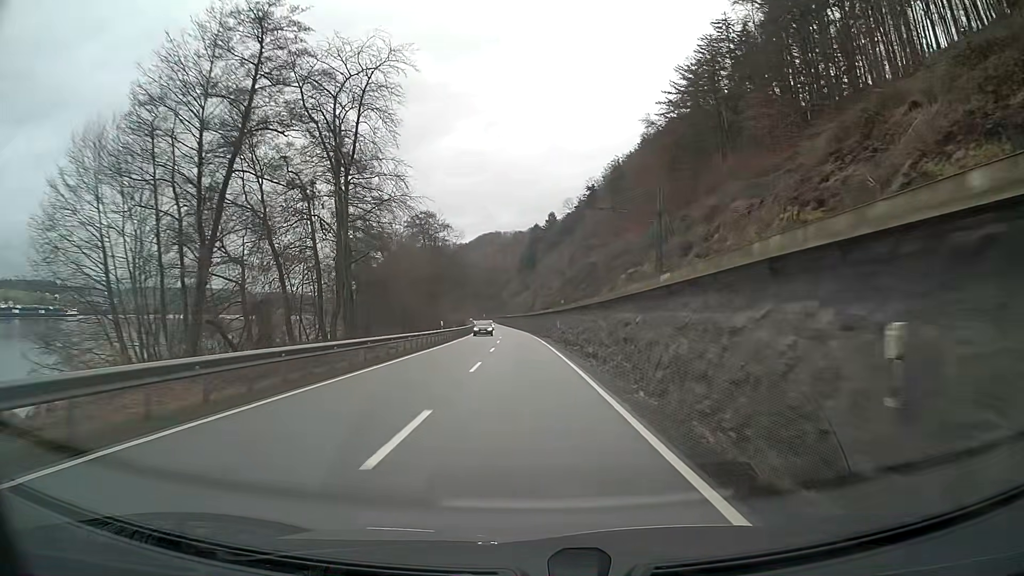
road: primary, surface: asphalt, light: Day
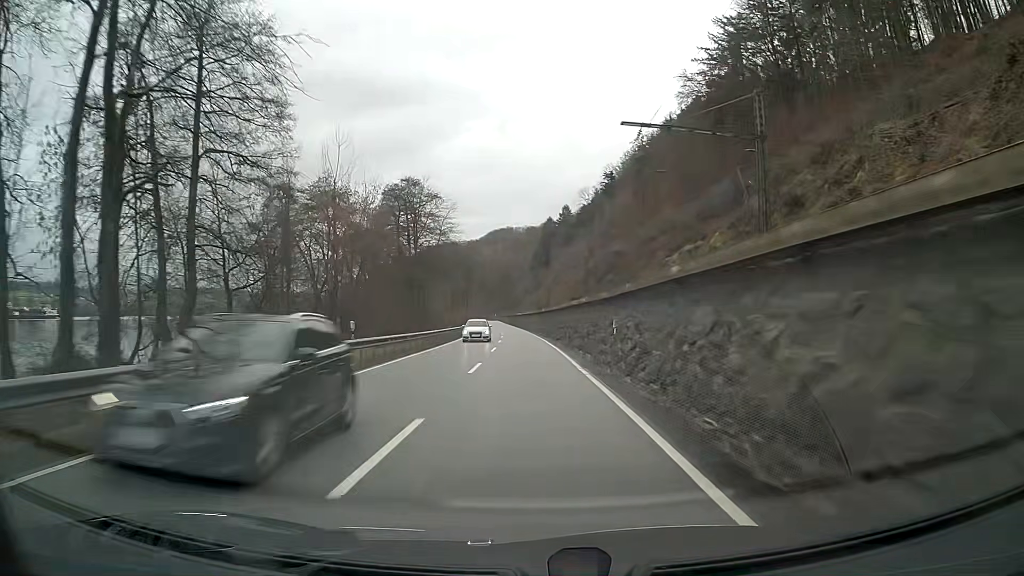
(-0.2, +25.0) m; -1°
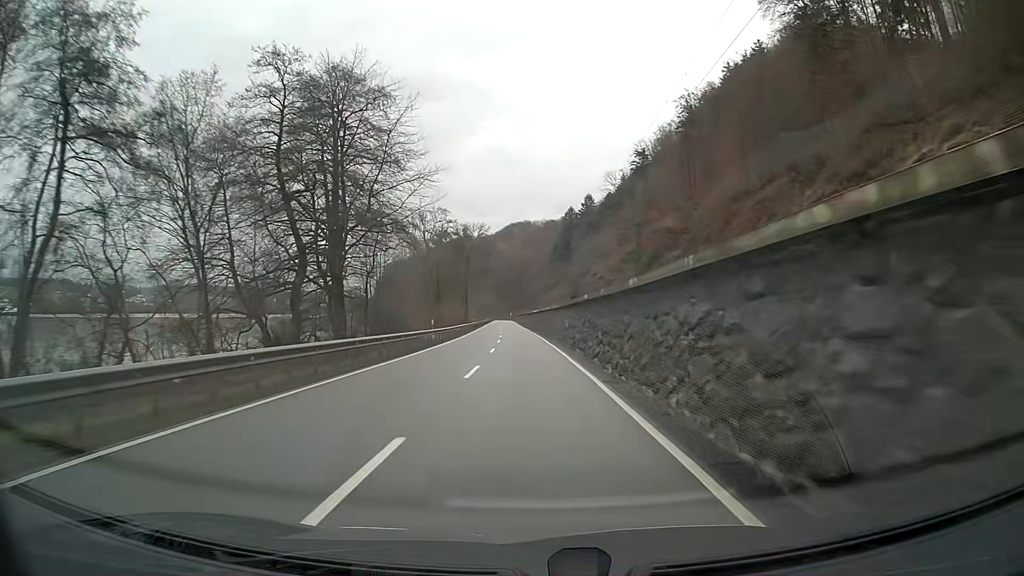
(-0.5, +37.5) m; -2°
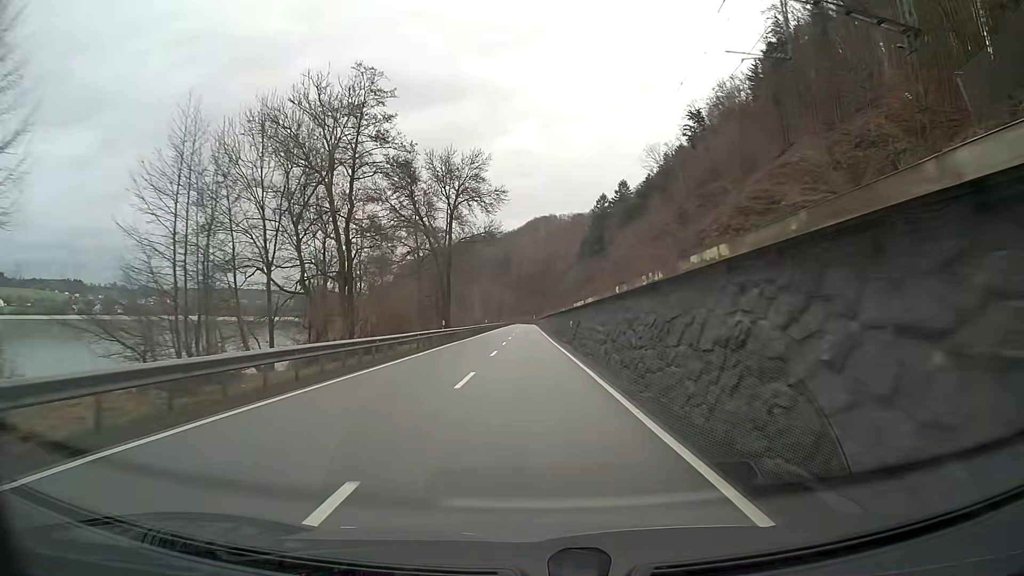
(-1.0, +50.0) m; -2°
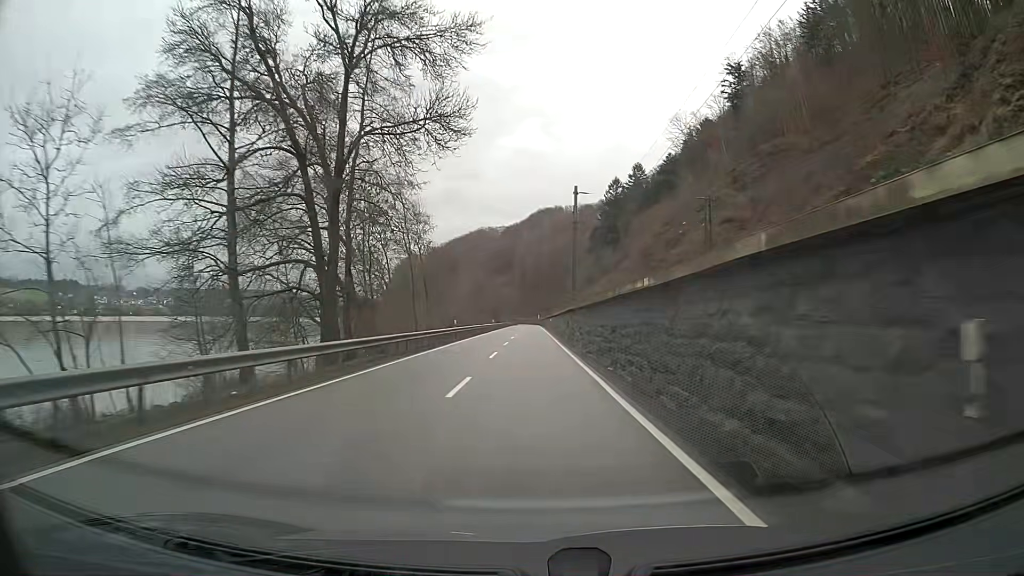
(-0.1, +37.4) m; 0°
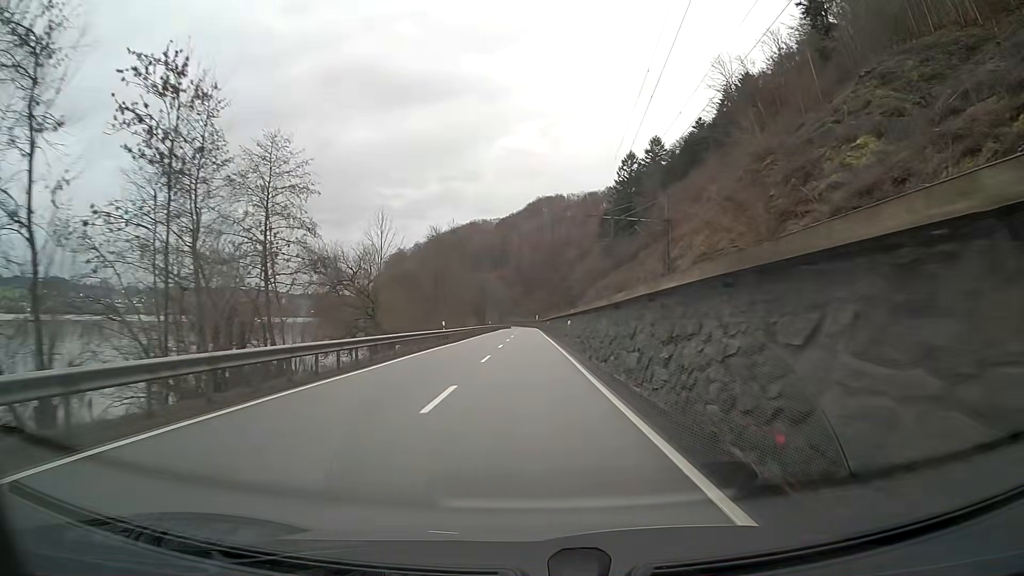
(0.0, +50.0) m; 0°
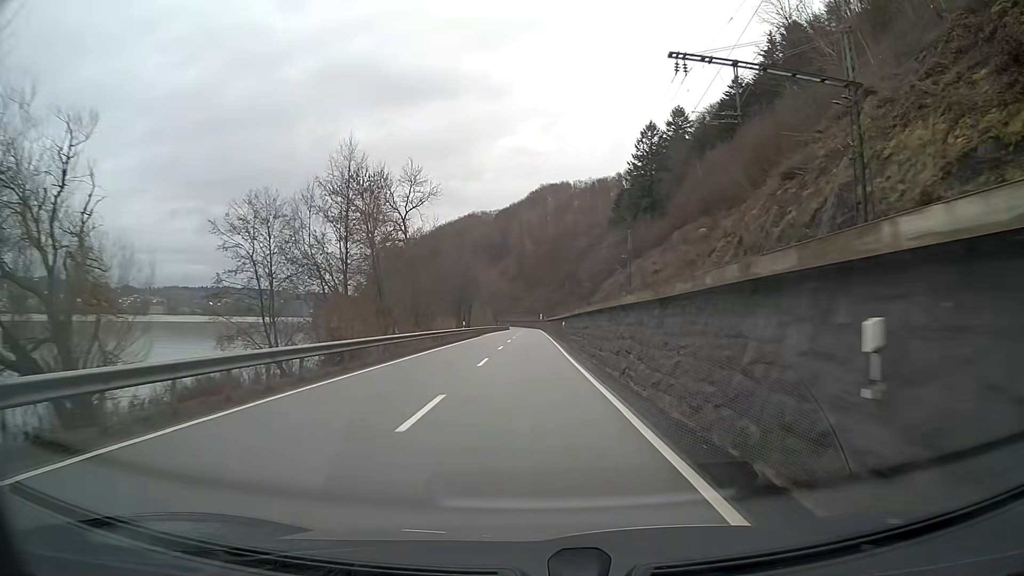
(0.0, +37.4) m; 0°
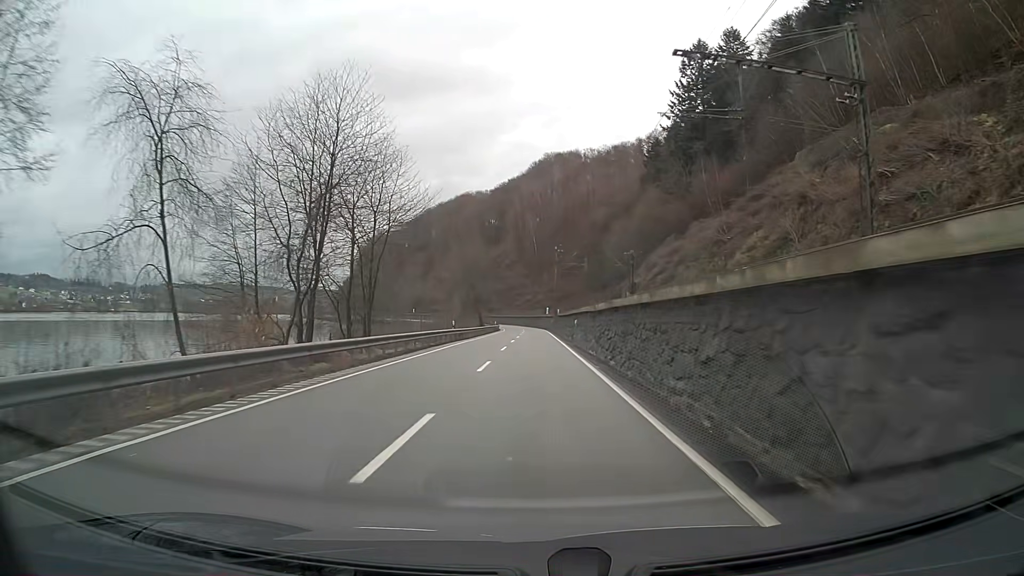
(-0.1, +62.6) m; 0°
